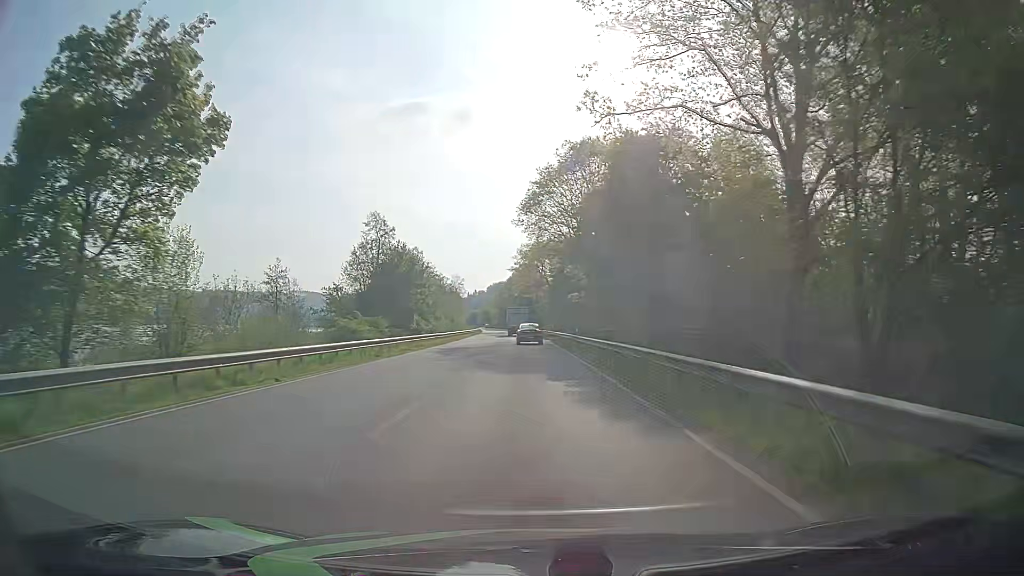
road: primary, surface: asphalt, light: Day
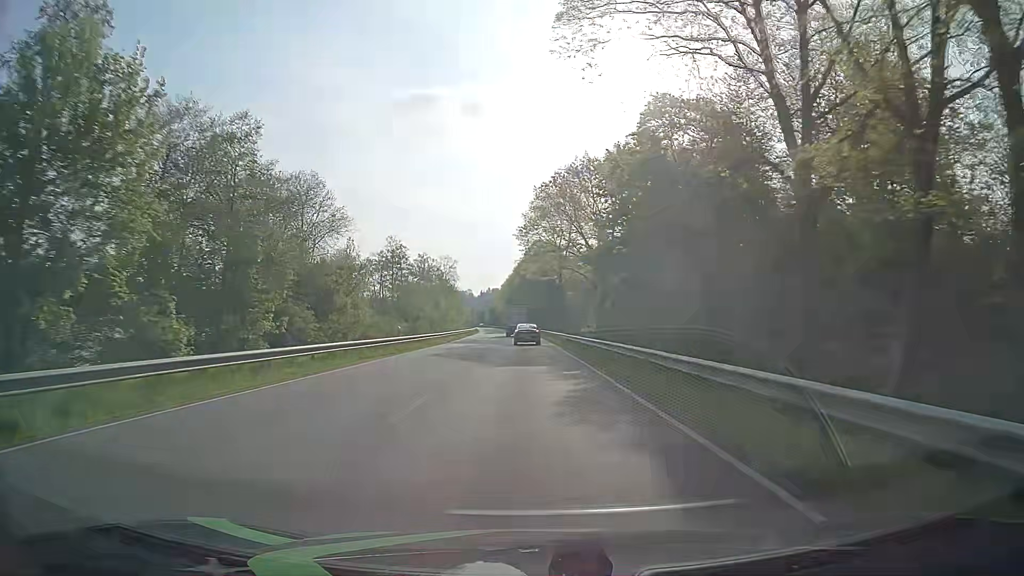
(-0.8, +59.1) m; -2°
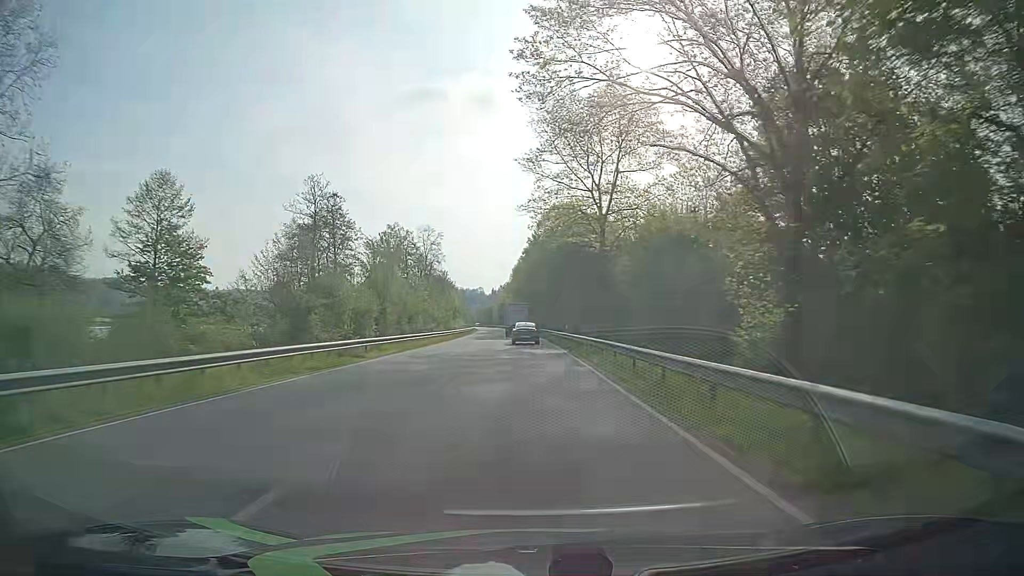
(-0.3, +44.2) m; -1°
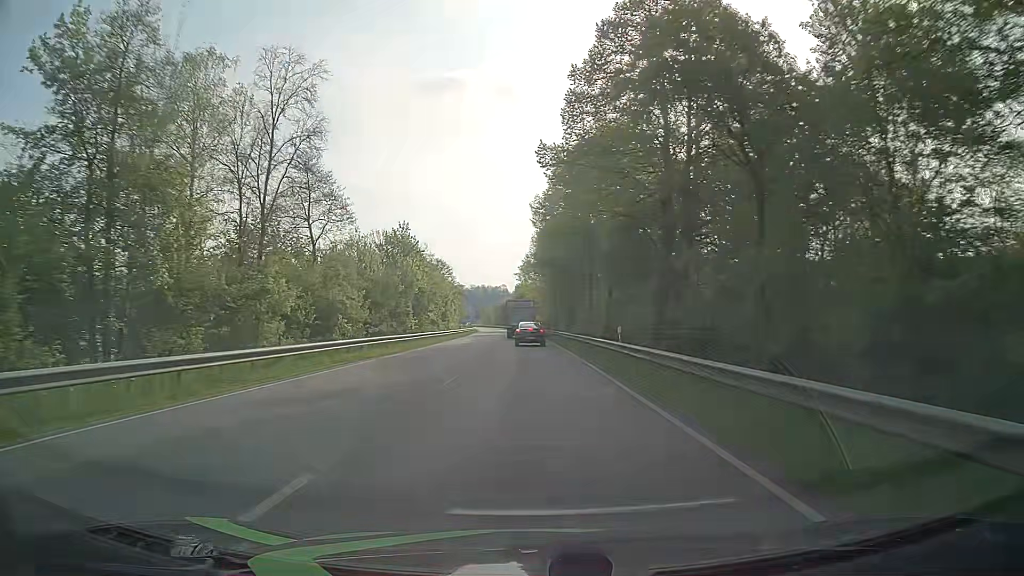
(-1.4, +71.8) m; -2°
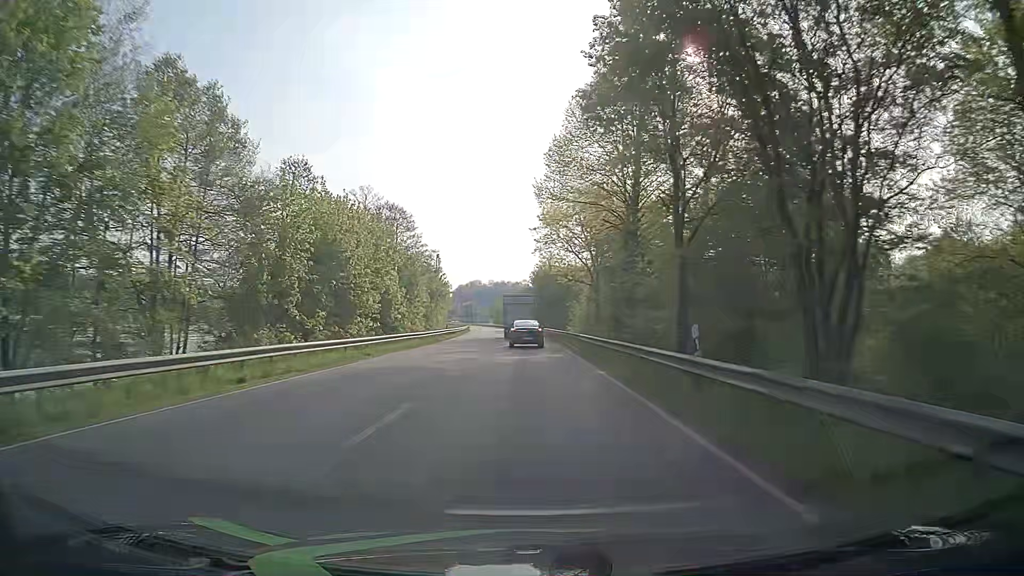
(-1.6, +66.9) m; -2°
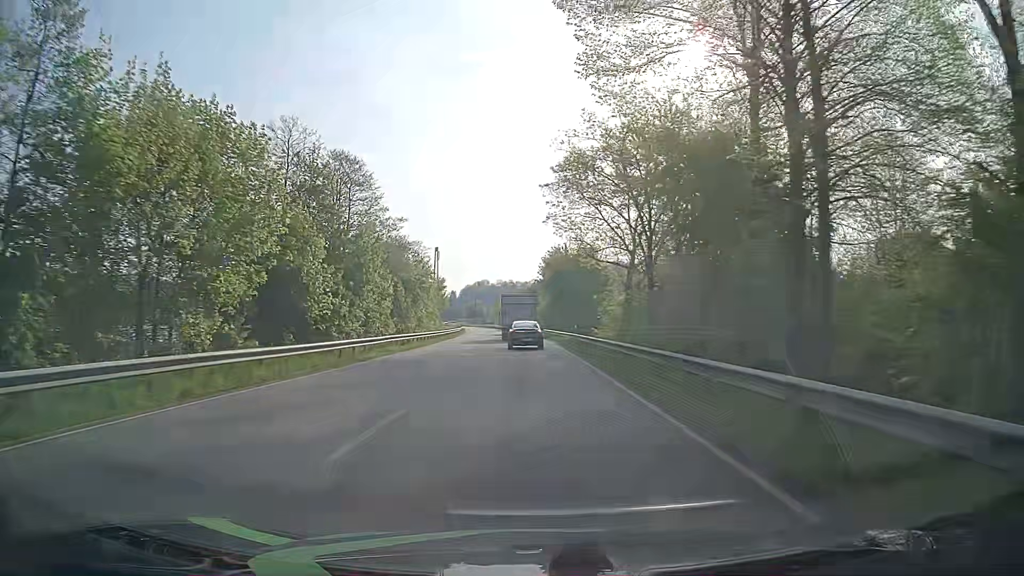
(-0.2, +24.8) m; -1°
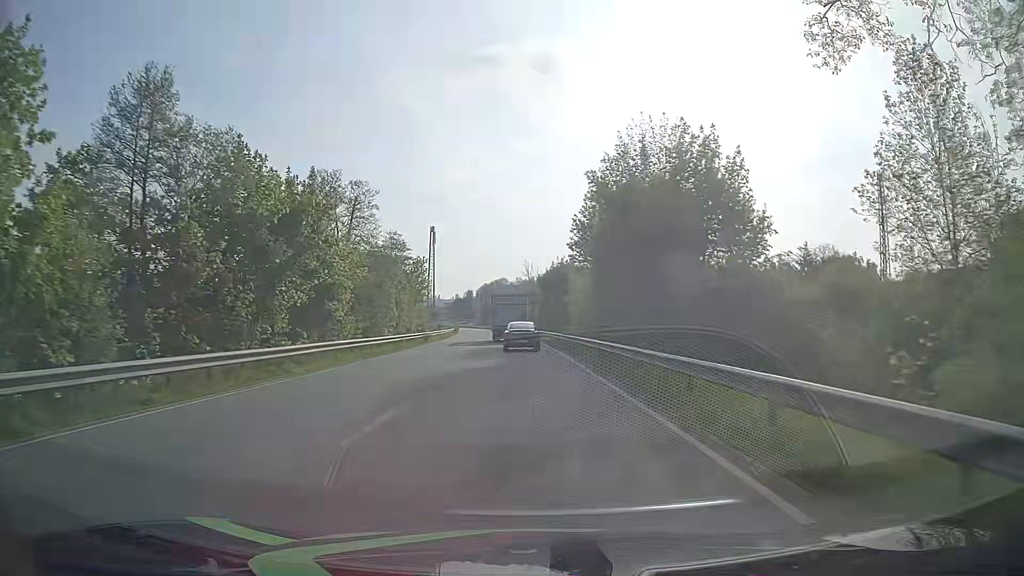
(-0.9, +47.2) m; -2°
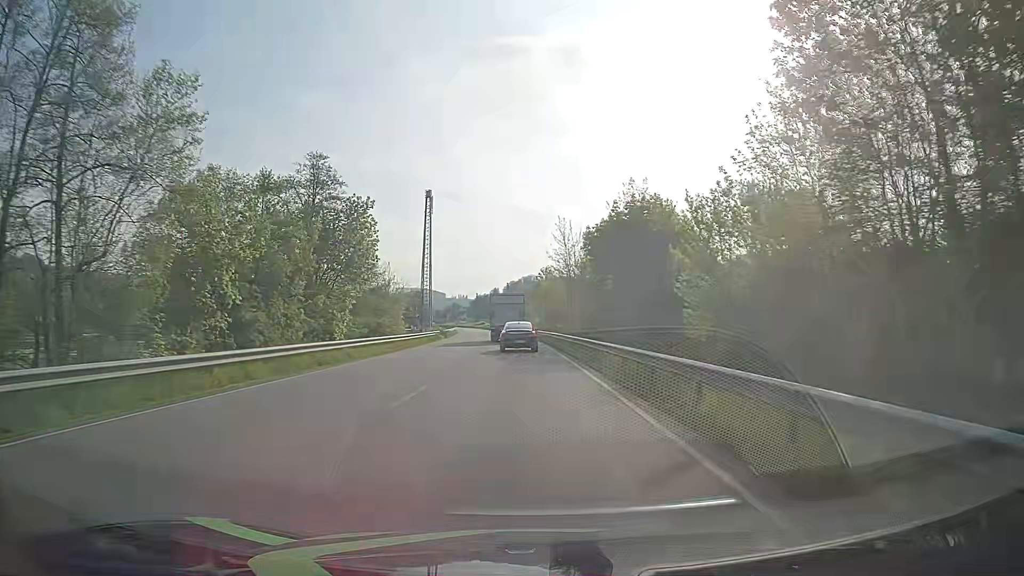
(-0.7, +45.2) m; -2°
(0, +10) (0, +20) (0, +30) (-1, +40) (-1, +50) (-2, +60) (-2, +70) (-3, +80) (-4, +90) (-4, +100) m
